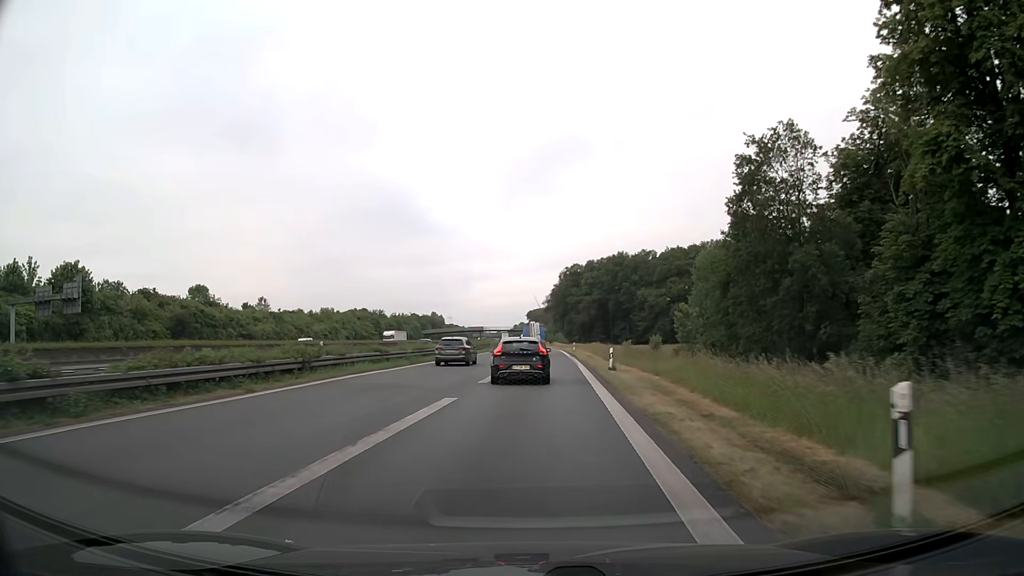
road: motorway_link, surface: asphalt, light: Day
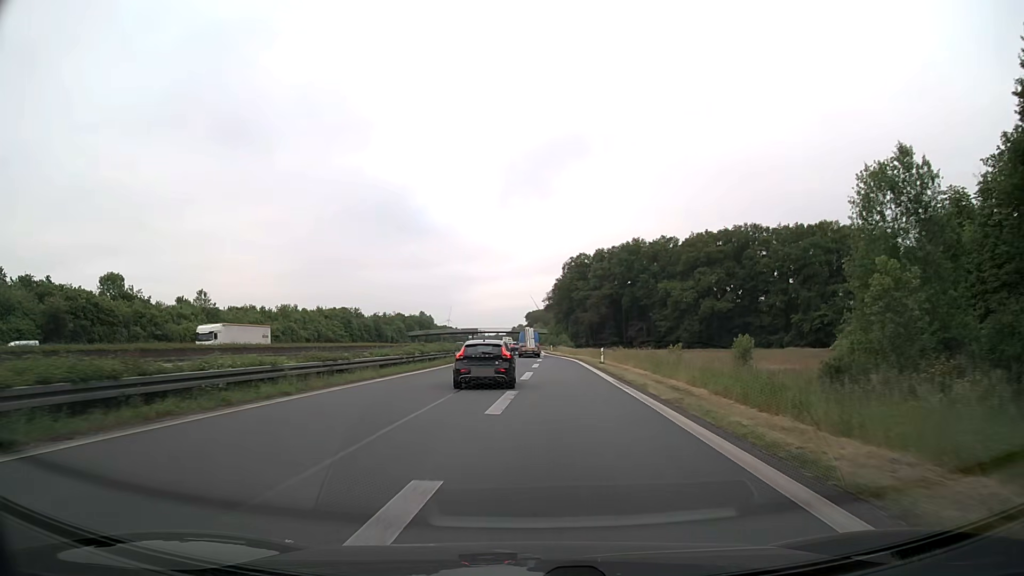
(+0.4, +32.8) m; 0°
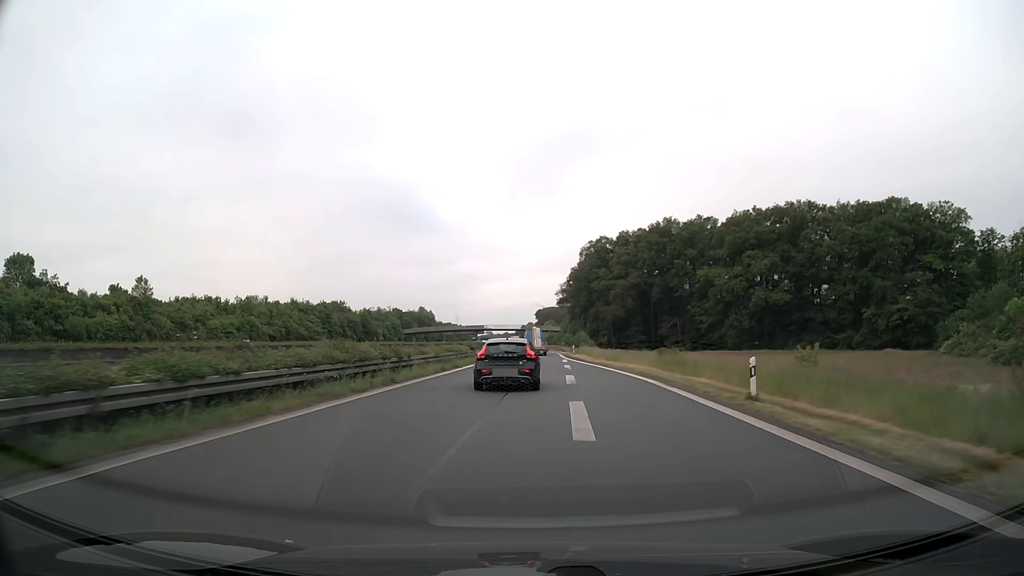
(-0.4, +27.8) m; -1°
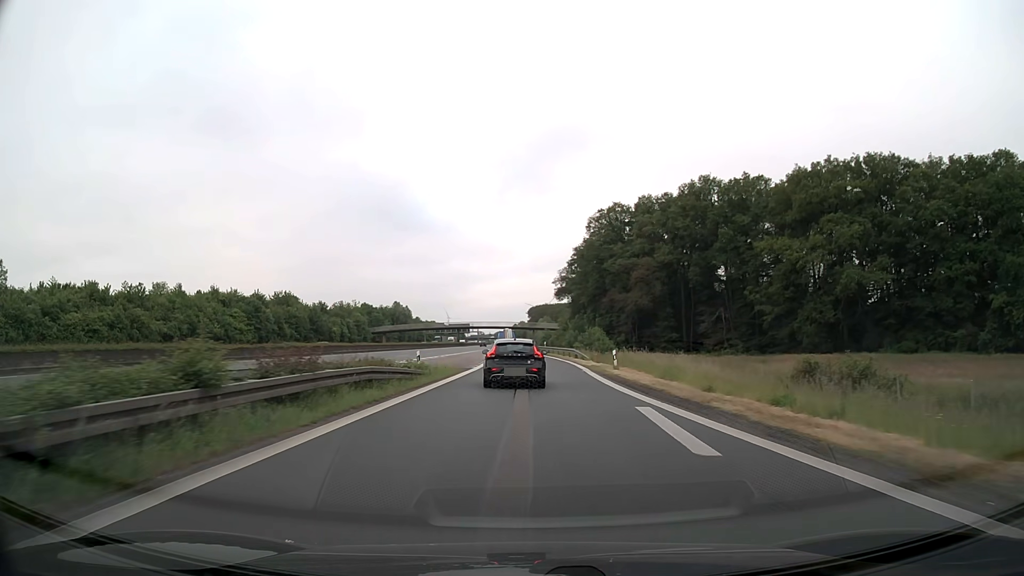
(+0.3, +37.4) m; +1°
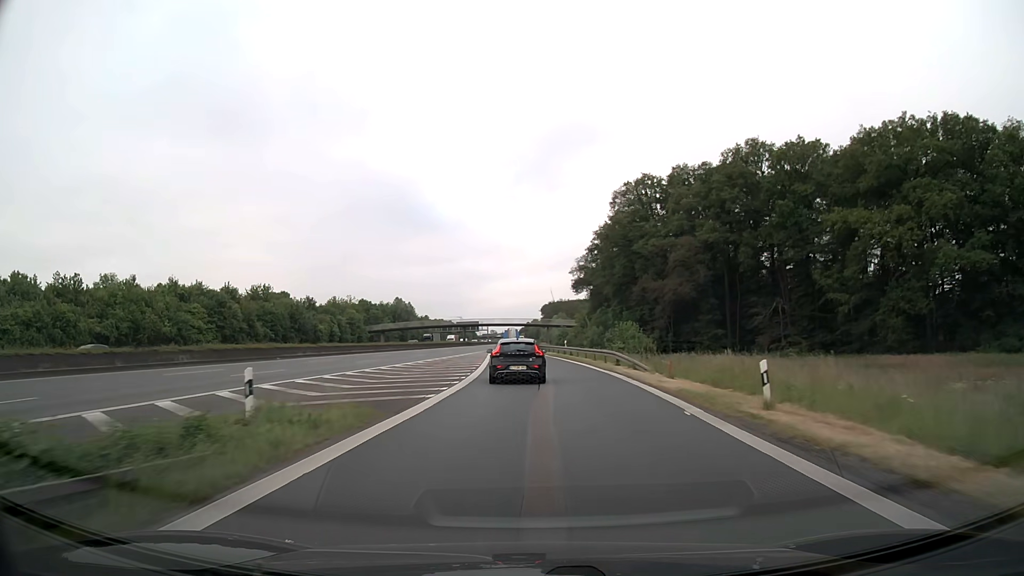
(-0.1, +19.2) m; -1°
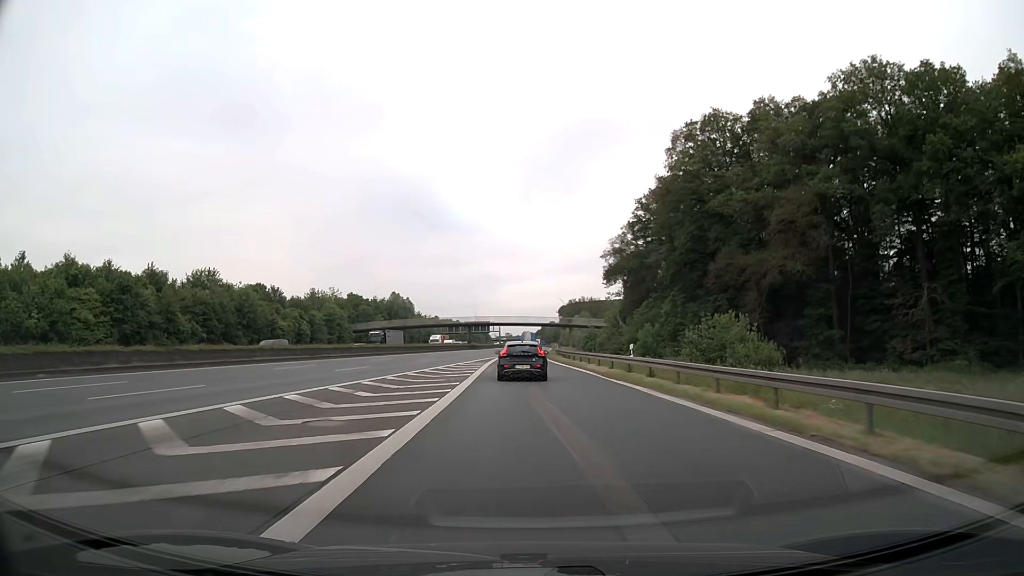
(-0.5, +30.6) m; -1°
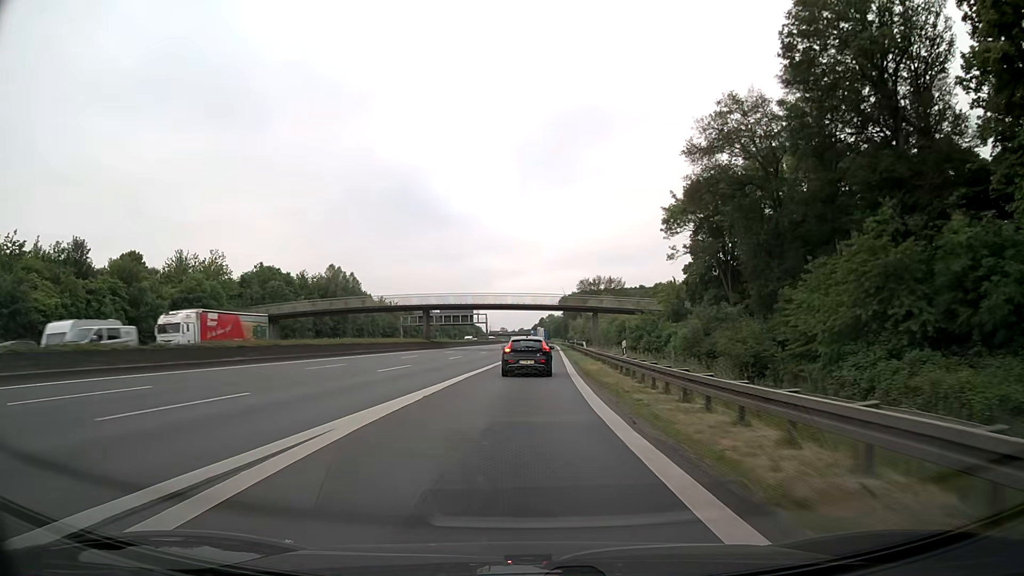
(-0.1, +58.3) m; 0°
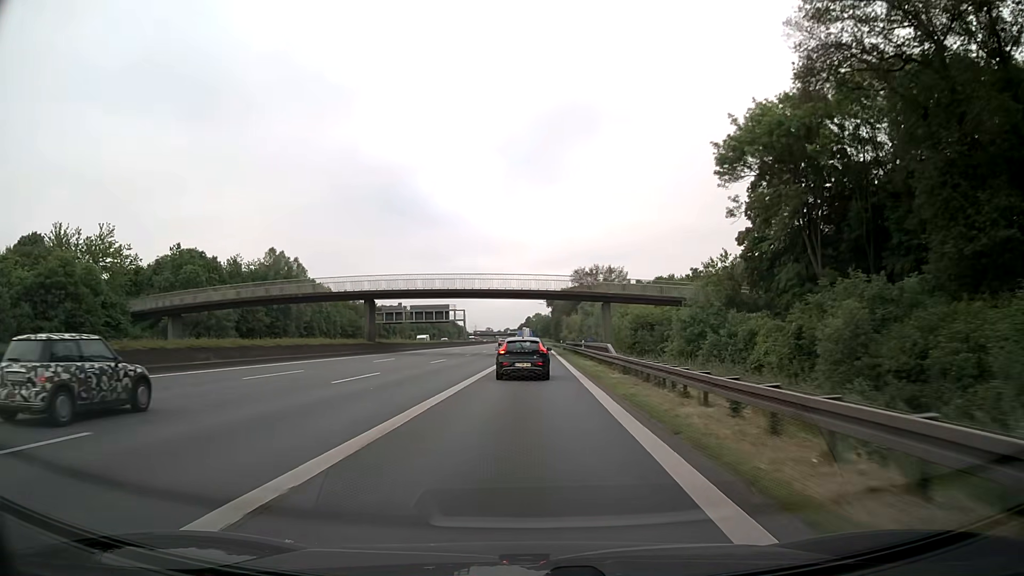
(+0.3, +25.2) m; +2°
(0, +10) (0, +20) (0, +30) (0, +40) (0, +50) (0, +60) (0, +70) (0, +80) (0, +90) (-1, +100) m
